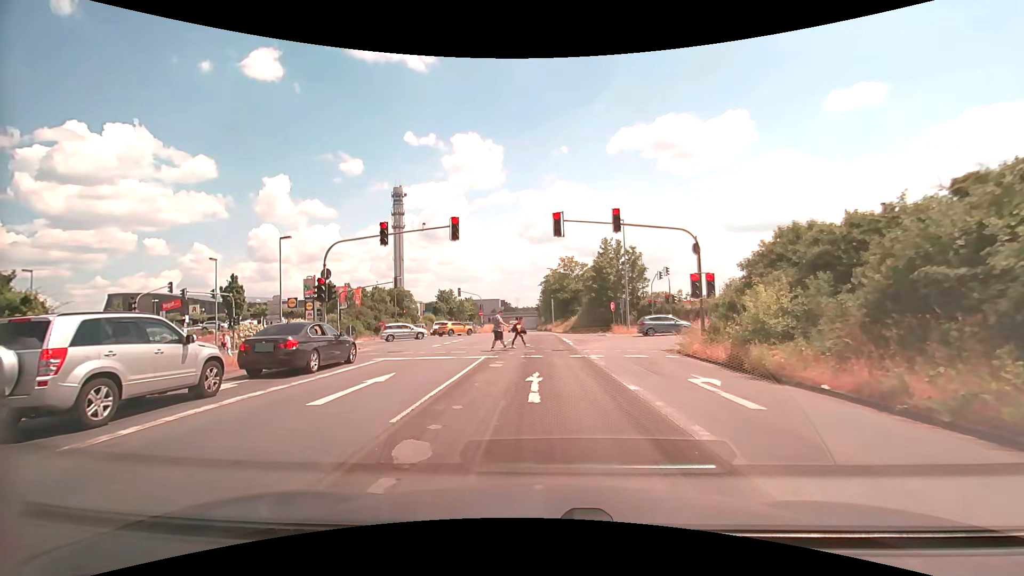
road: primary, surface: asphalt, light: Day
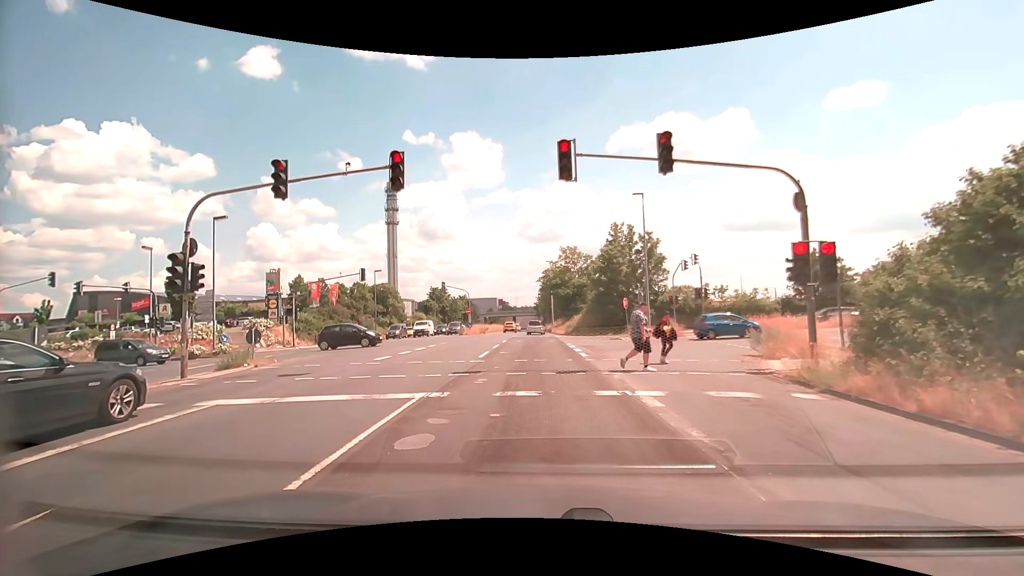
(0.0, +9.1) m; +1°
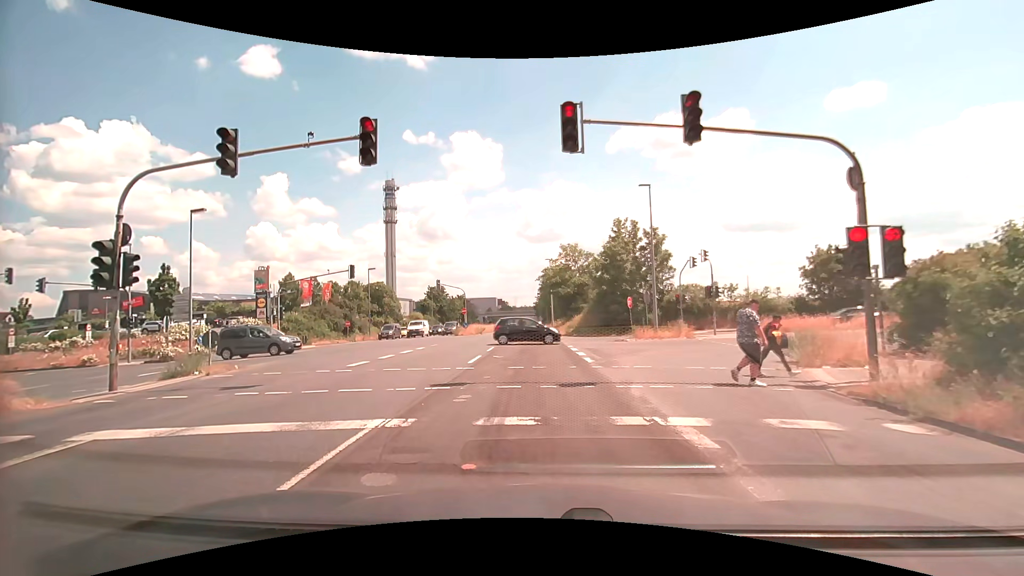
(0.0, +2.3) m; -1°
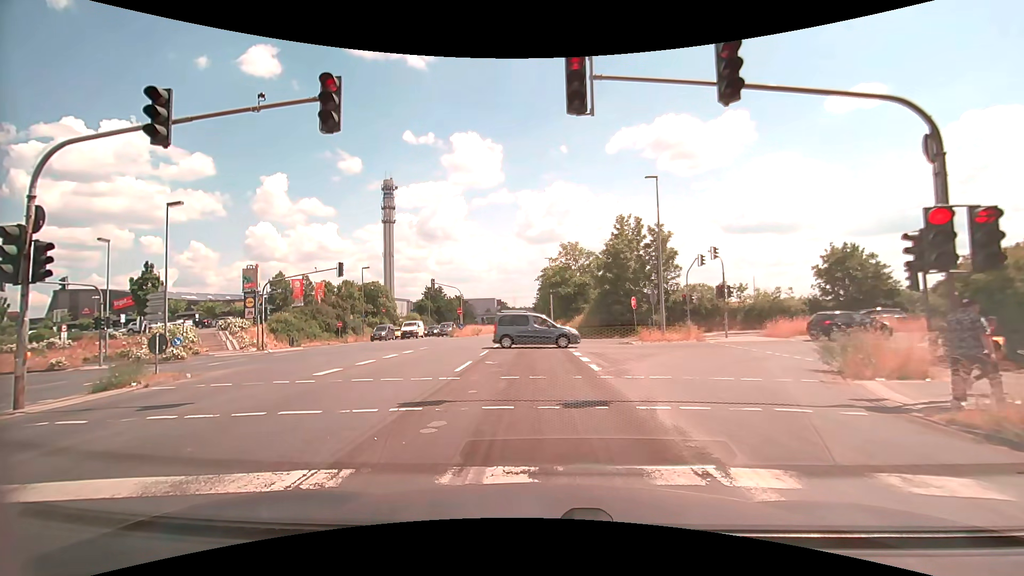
(0.0, +2.1) m; 0°
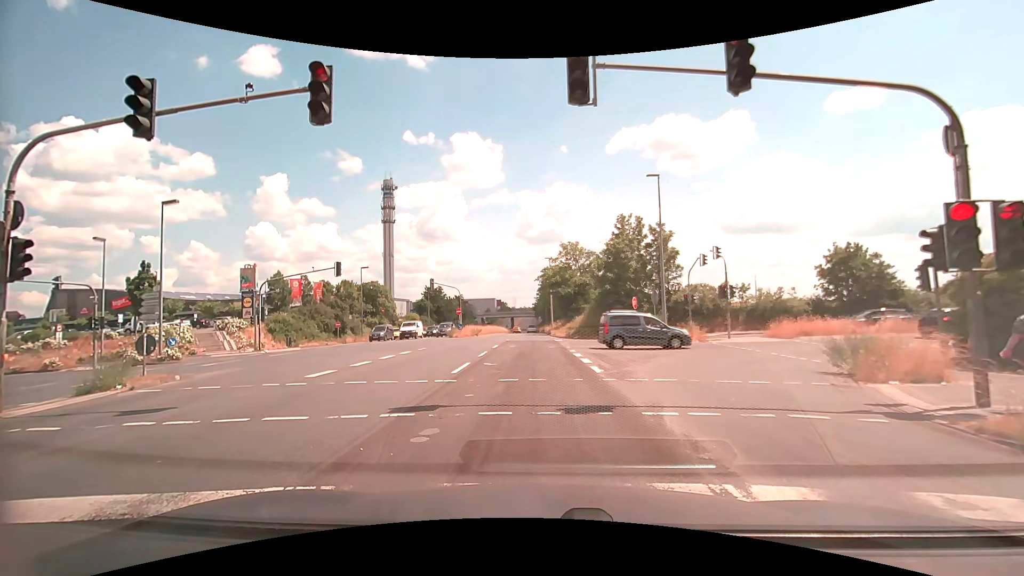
(0.0, +0.4) m; 0°
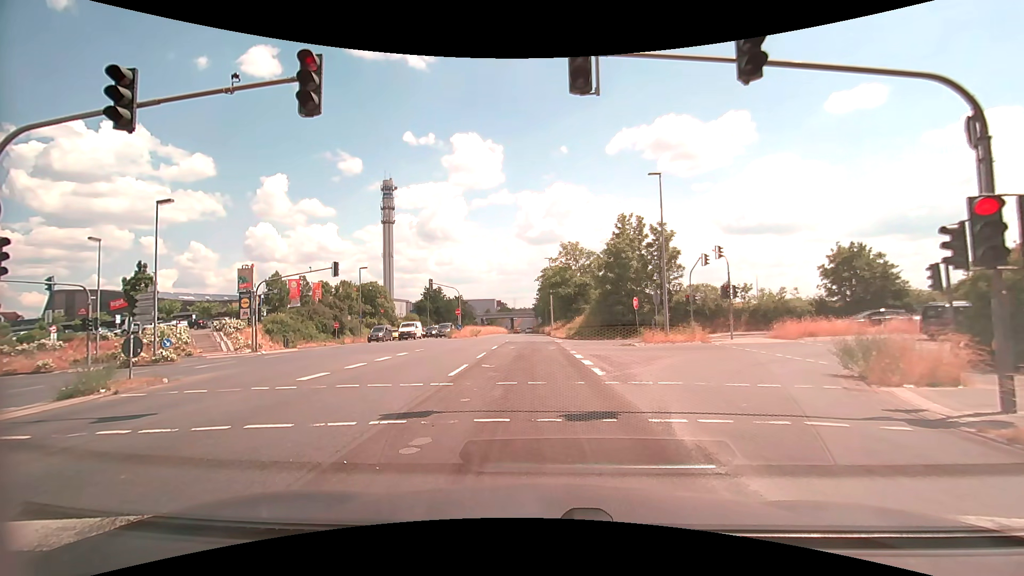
(0.0, +0.5) m; 0°
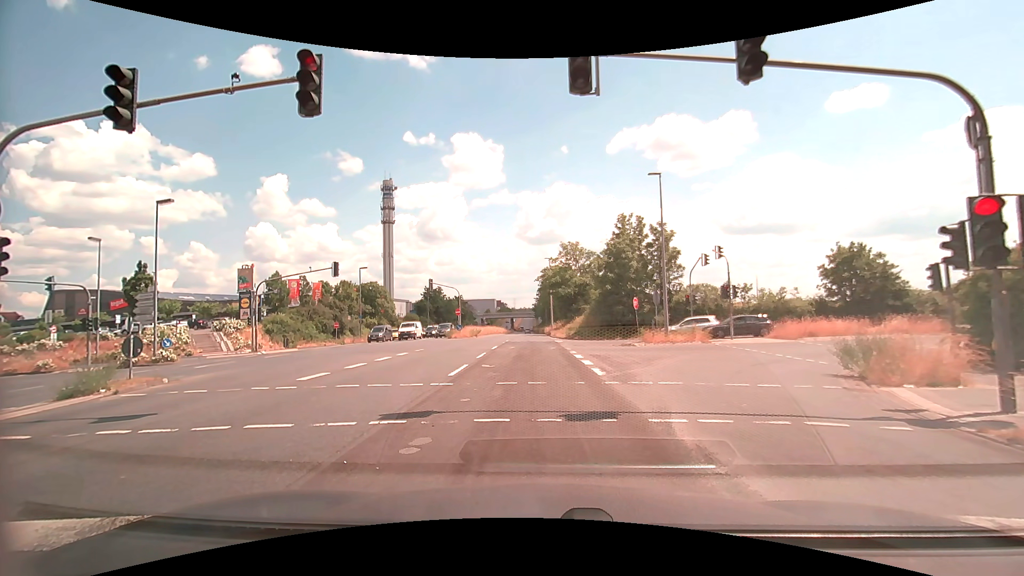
(0.0, 0.0) m; 0°
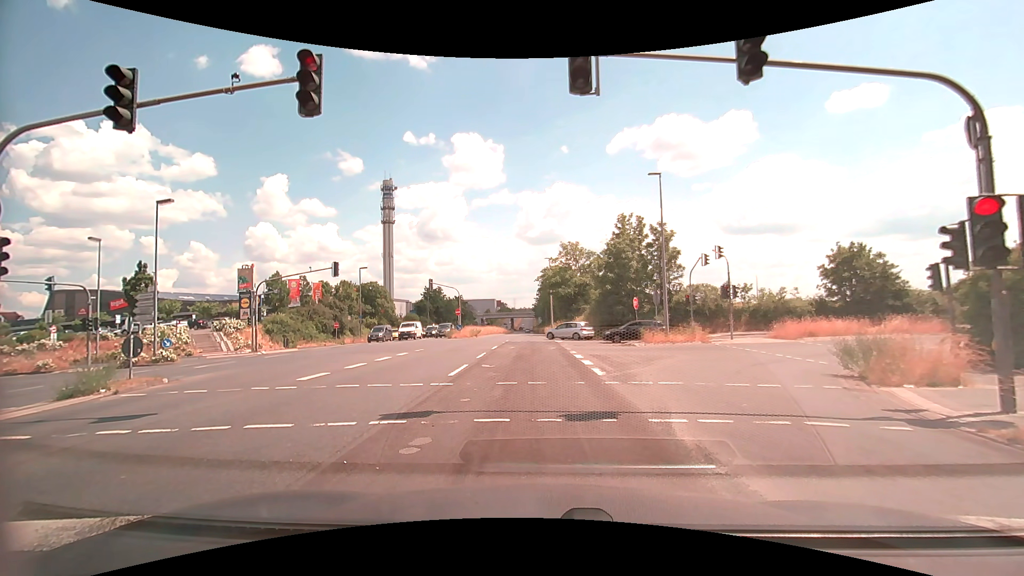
(0.0, 0.0) m; 0°
(0, +10) (0, +20) (0, +30) (0, +40) (0, +50) (0, +60) (-1, +70) (-1, +80) (-1, +90) (-1, +100) m
